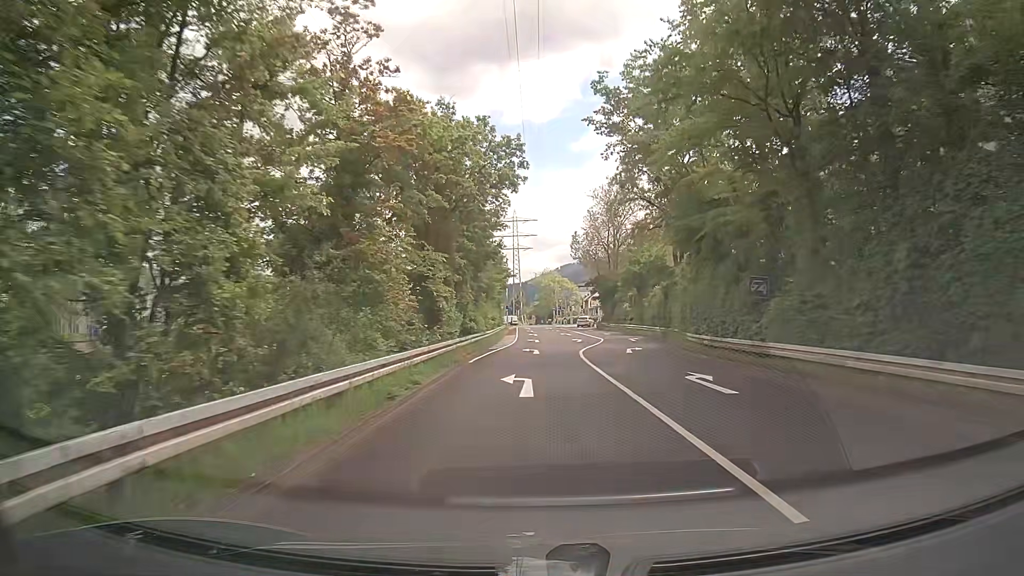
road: trunk_link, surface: asphalt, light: Day
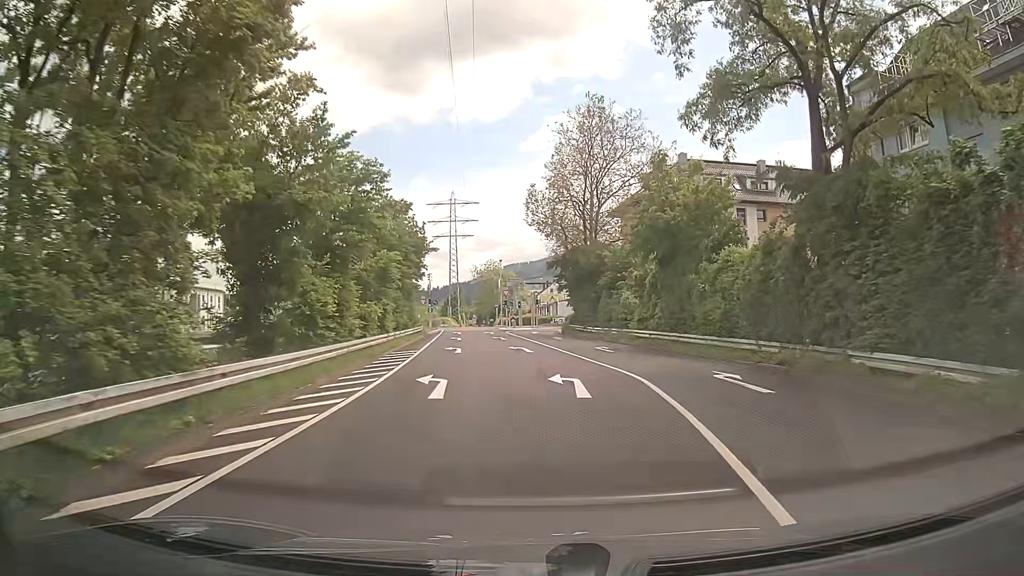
(+1.0, +30.1) m; +6°
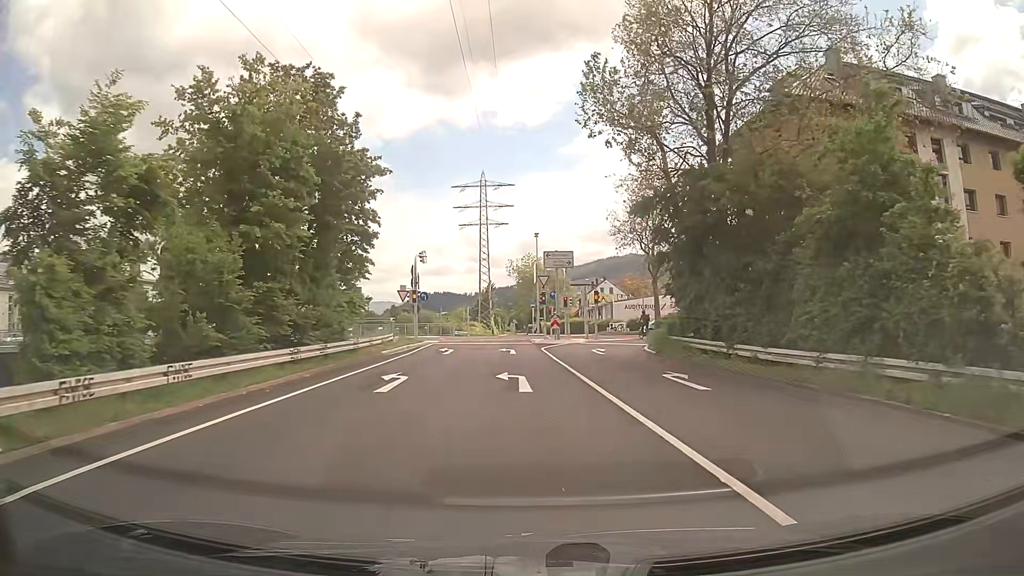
(-1.0, +29.0) m; -4°
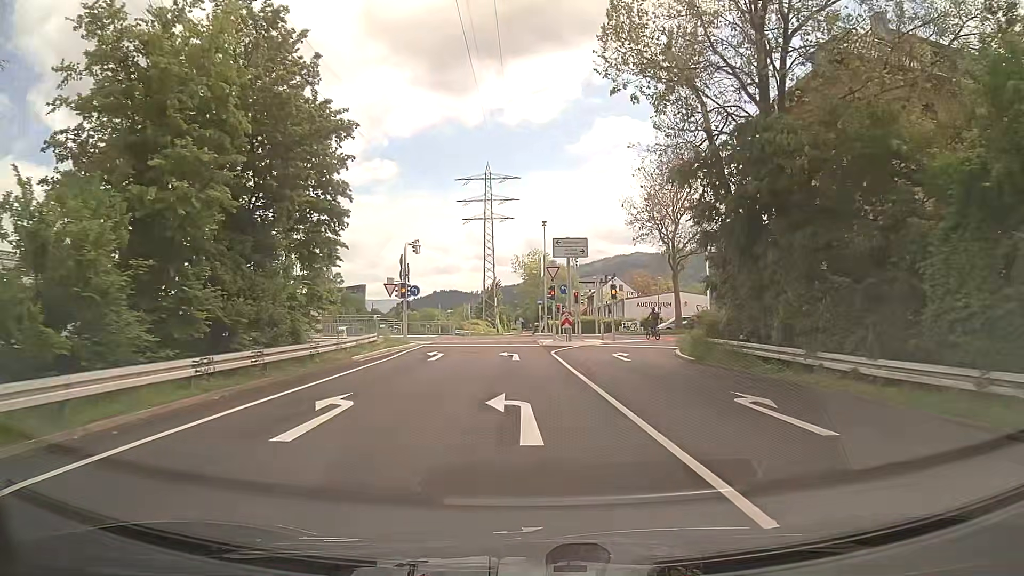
(-0.1, +5.6) m; -1°
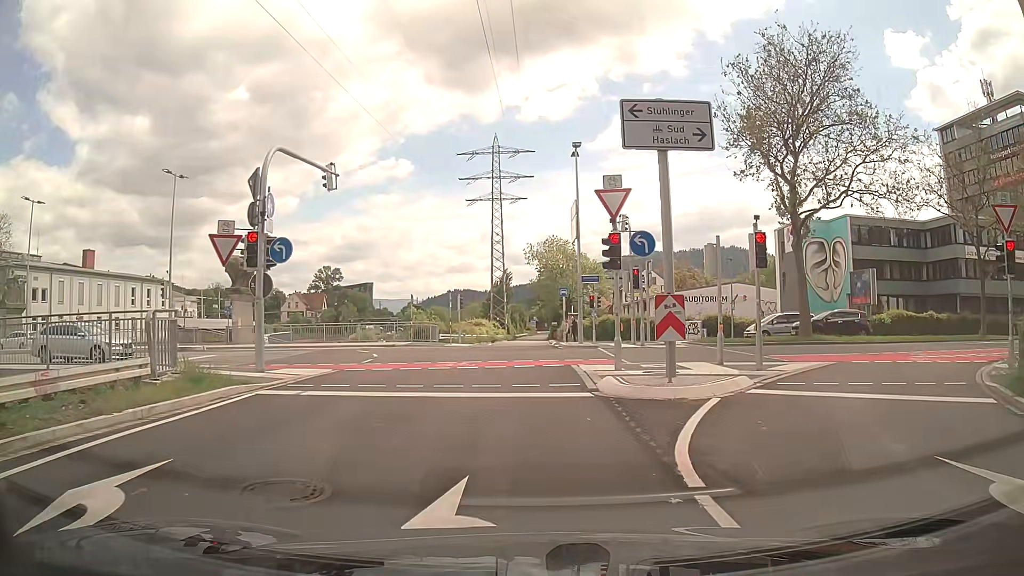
(-0.3, +21.1) m; -1°
